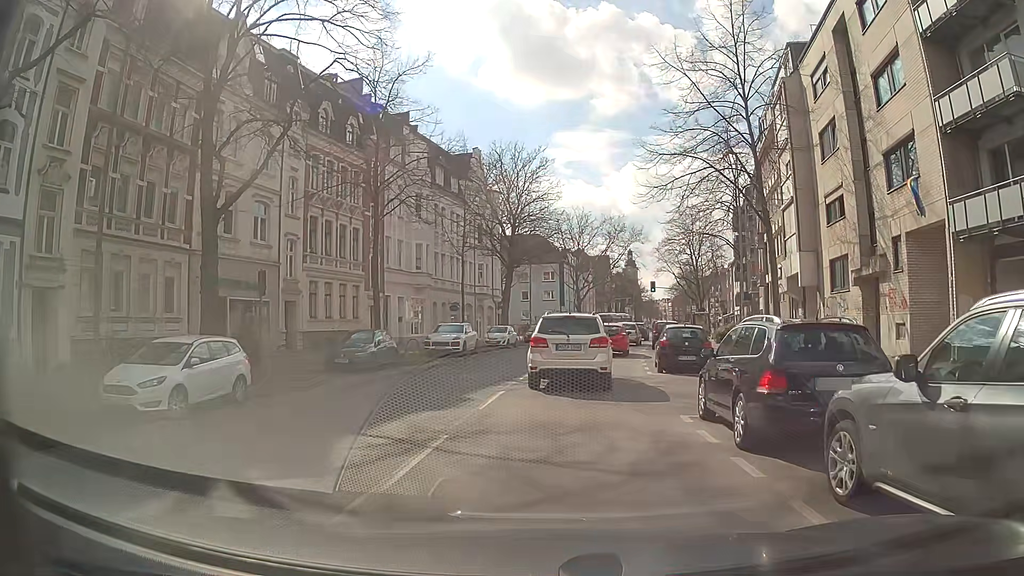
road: secondary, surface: asphalt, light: Day
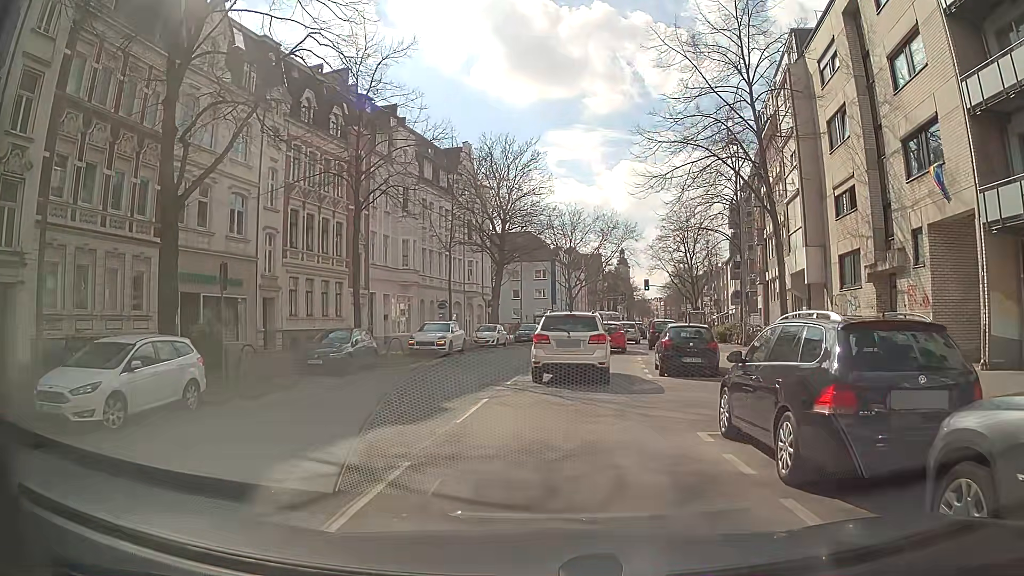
(0.0, +1.9) m; +1°
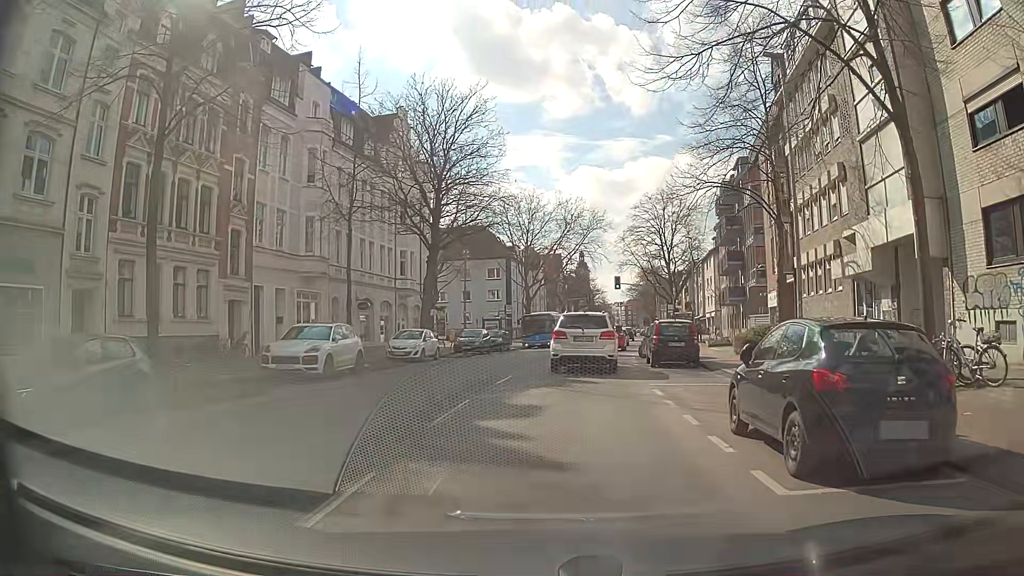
(+0.2, +12.9) m; +2°
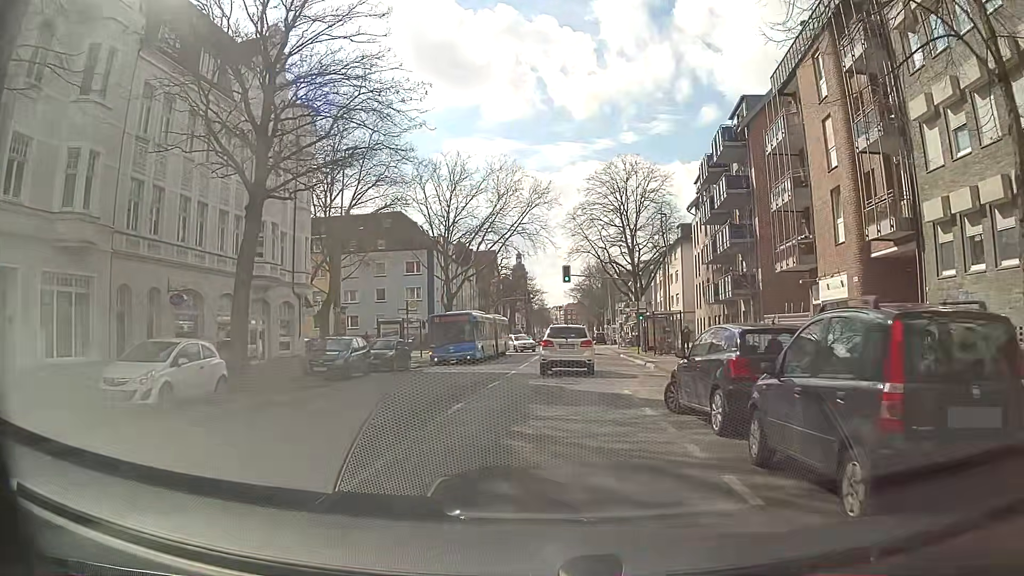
(+1.1, +17.6) m; +6°
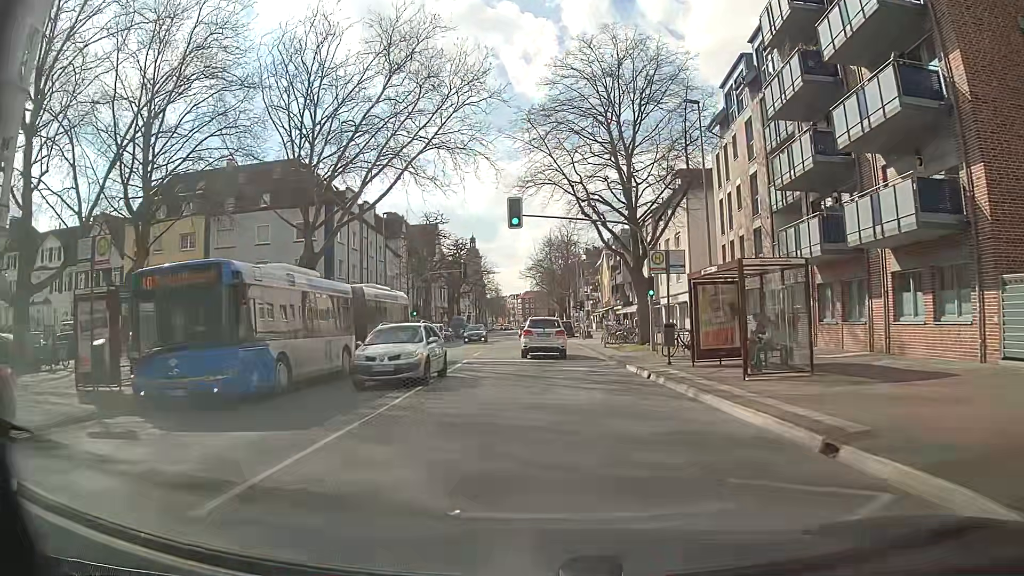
(+1.4, +24.8) m; +4°
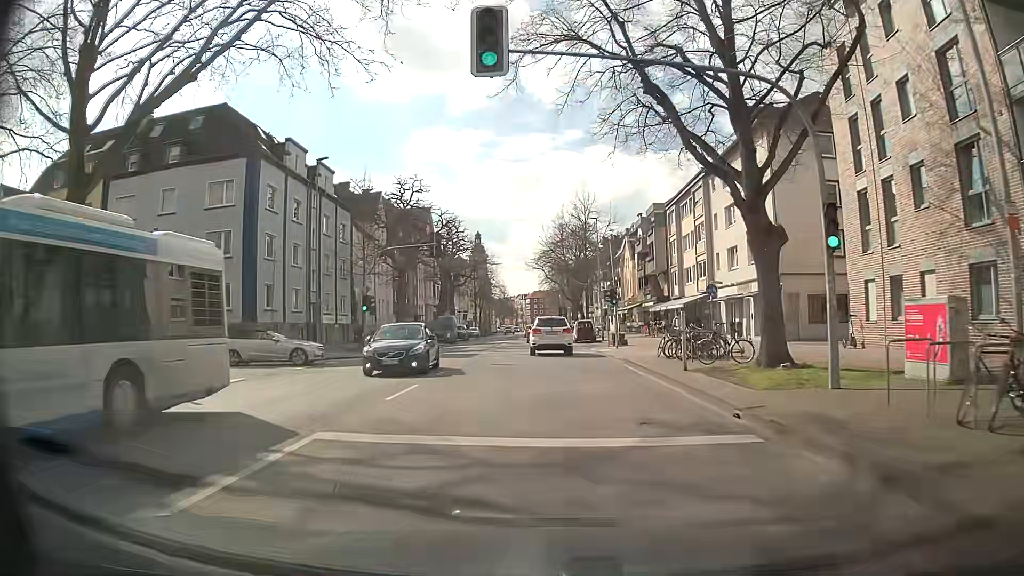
(-0.2, +18.5) m; -1°
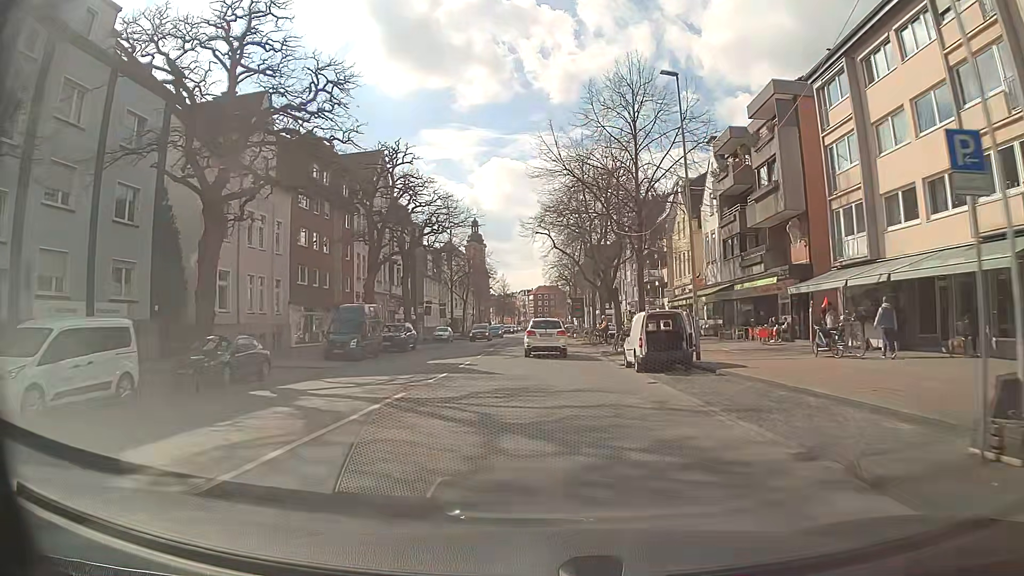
(+0.1, +34.5) m; 0°
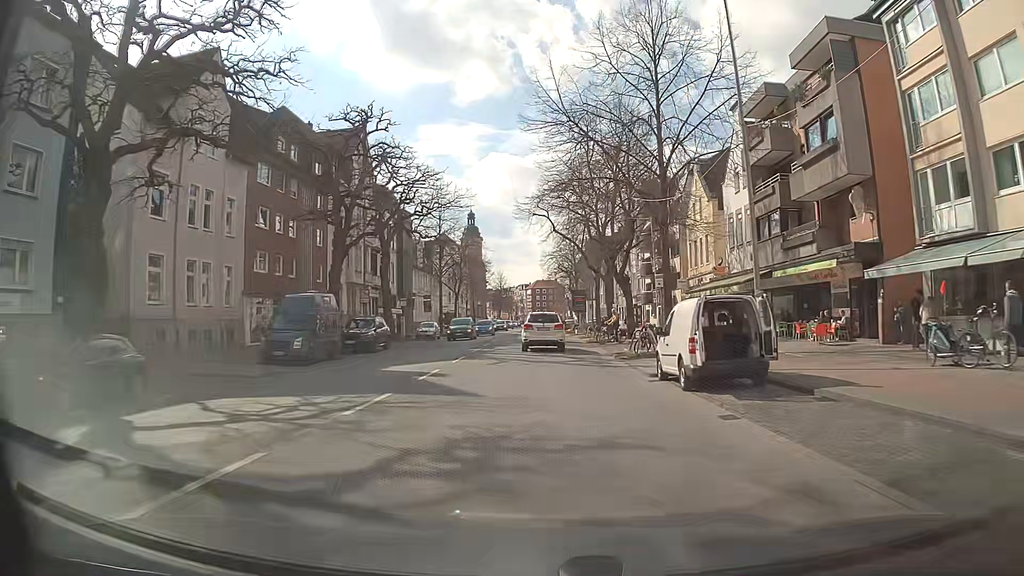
(0.0, +7.2) m; 0°
(0, +10) (0, +20) (0, +30) (0, +40) (0, +50) (0, +60) (0, +70) (0, +80) (0, +90) (0, +100) m
